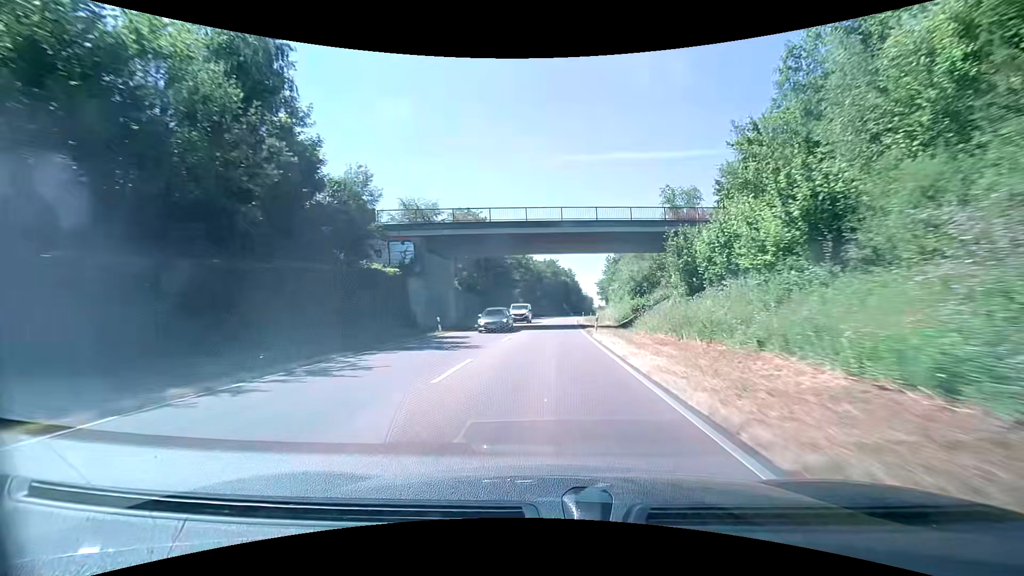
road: primary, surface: asphalt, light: Day
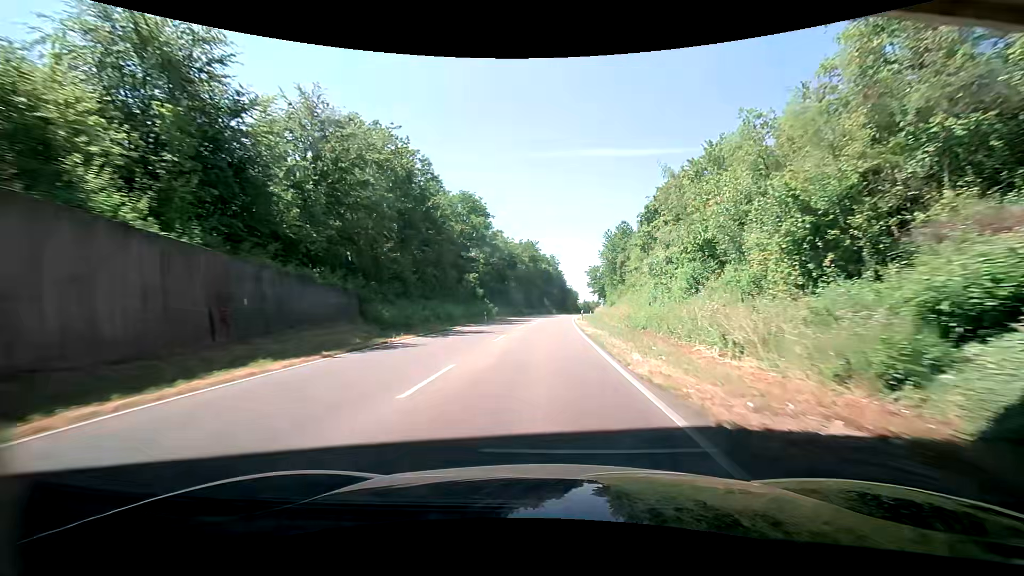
(+0.8, +37.8) m; +2°
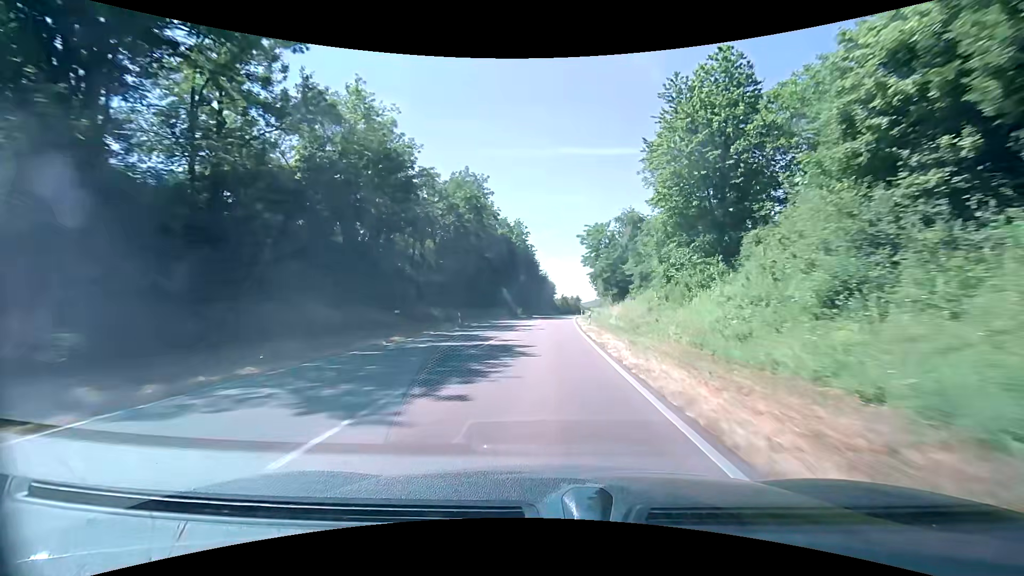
(+2.1, +63.0) m; +4°
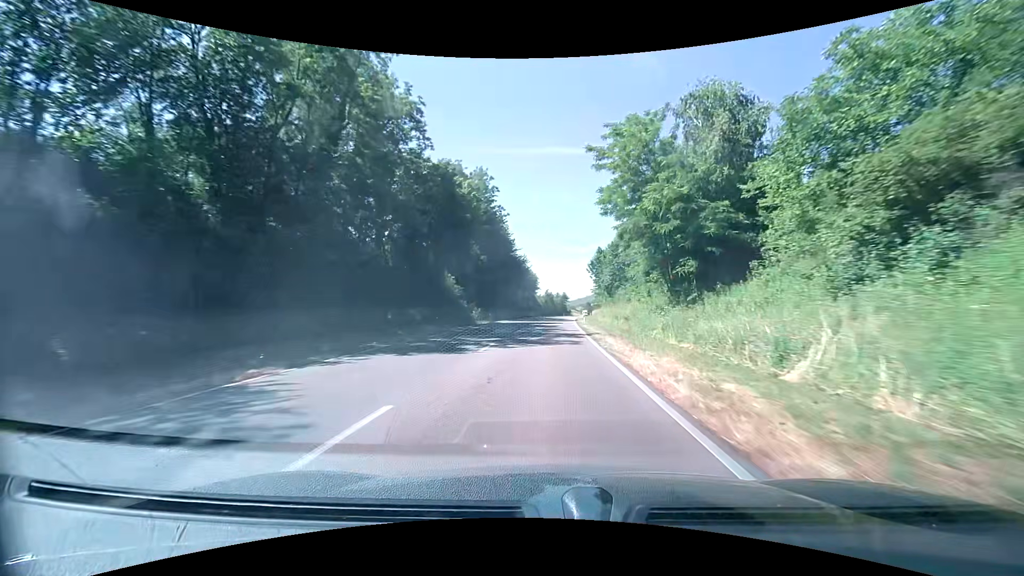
(+0.5, +37.5) m; +2°
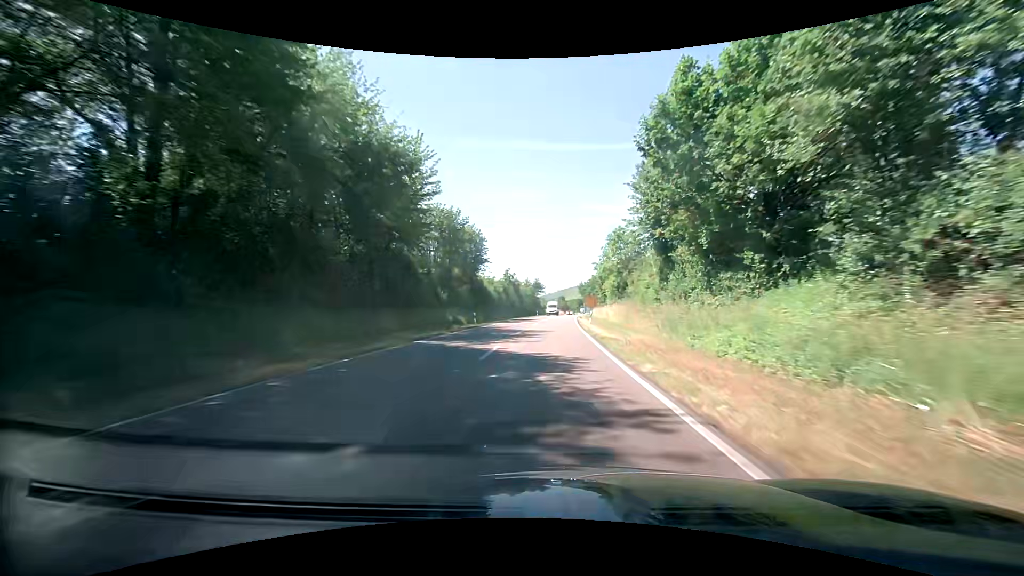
(+1.8, +62.1) m; +3°
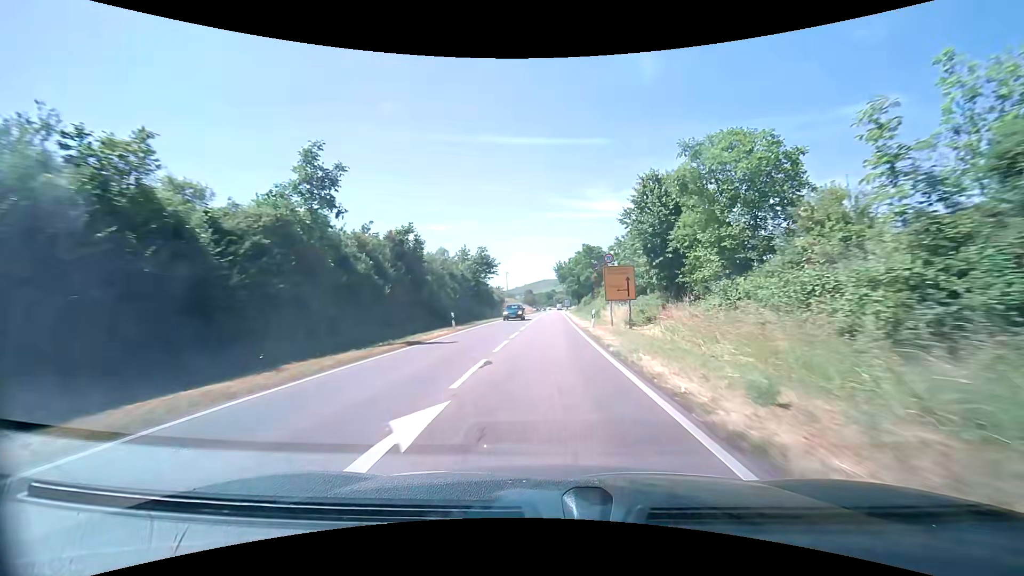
(+1.9, +58.0) m; +4°
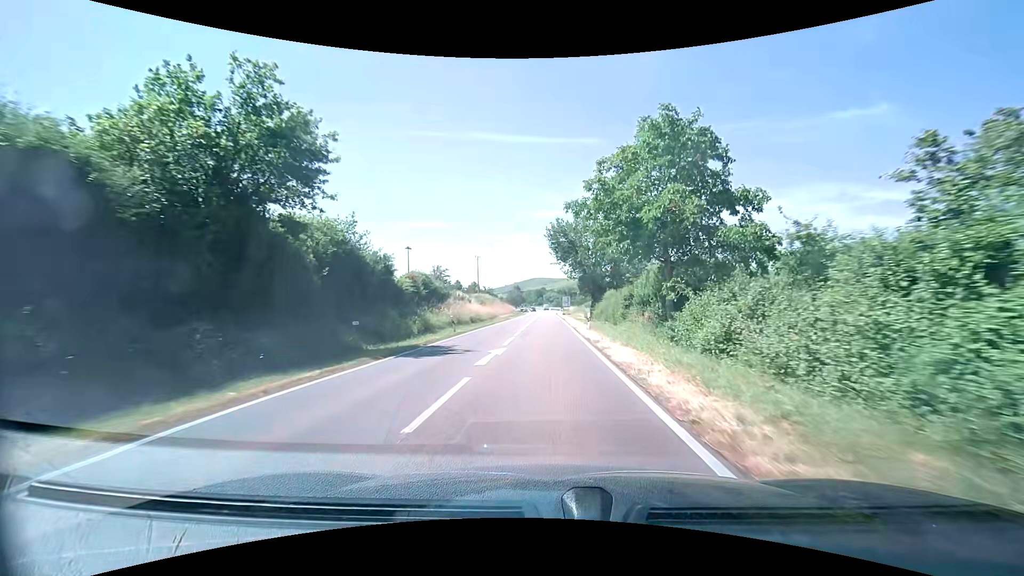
(+0.5, +49.9) m; +1°
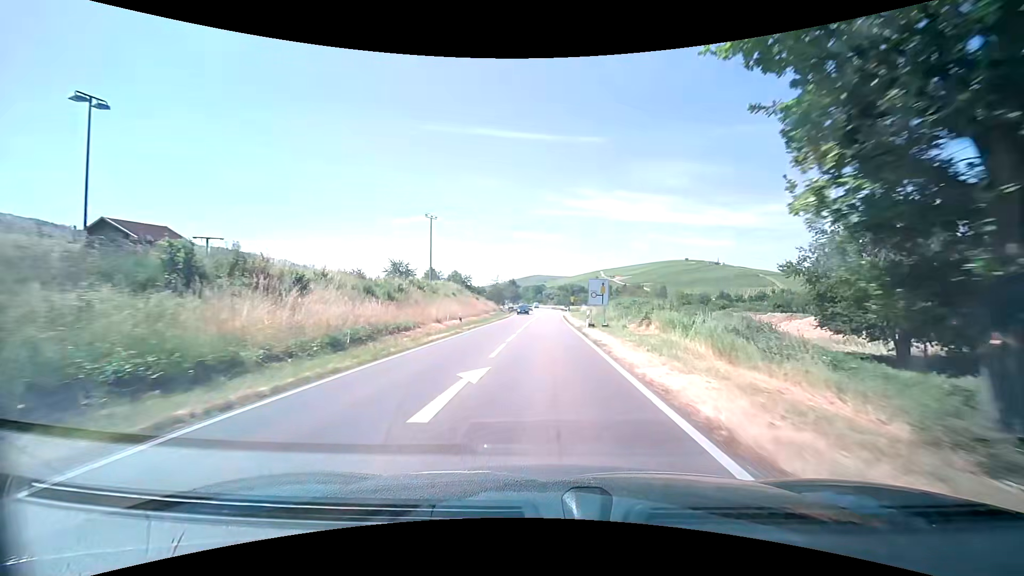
(0.0, +47.8) m; 0°
(0, +10) (0, +20) (0, +30) (0, +40) (0, +50) (+1, +60) (+1, +70) (+1, +80) (+1, +90) (+1, +100) m
